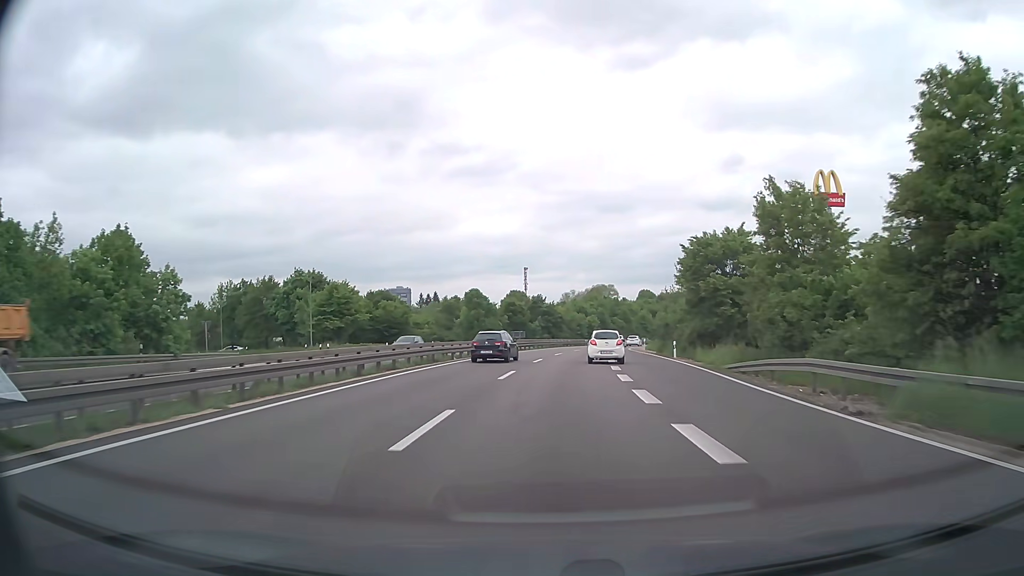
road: trunk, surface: asphalt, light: Day
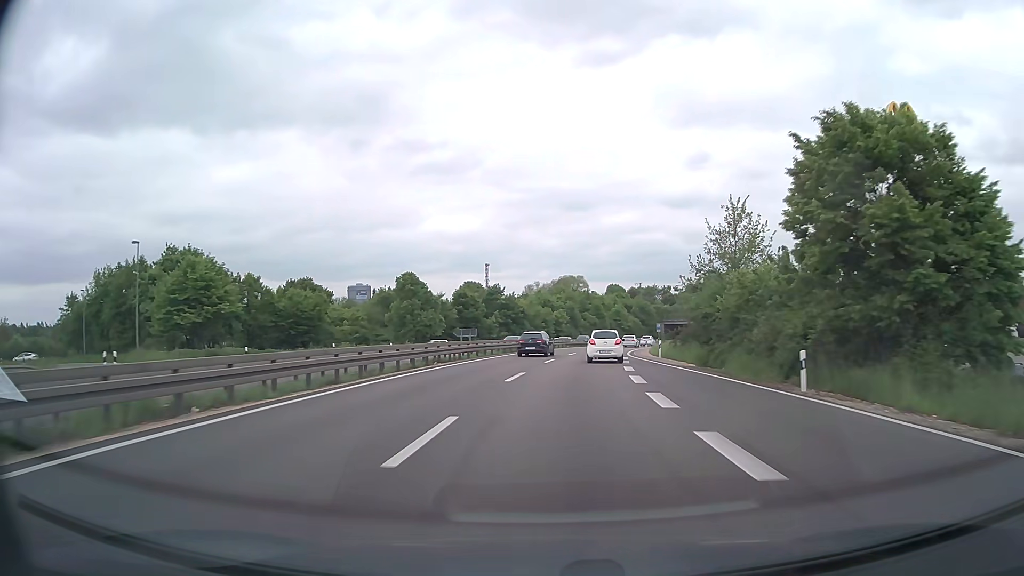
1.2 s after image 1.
(+0.8, +24.9) m; +3°
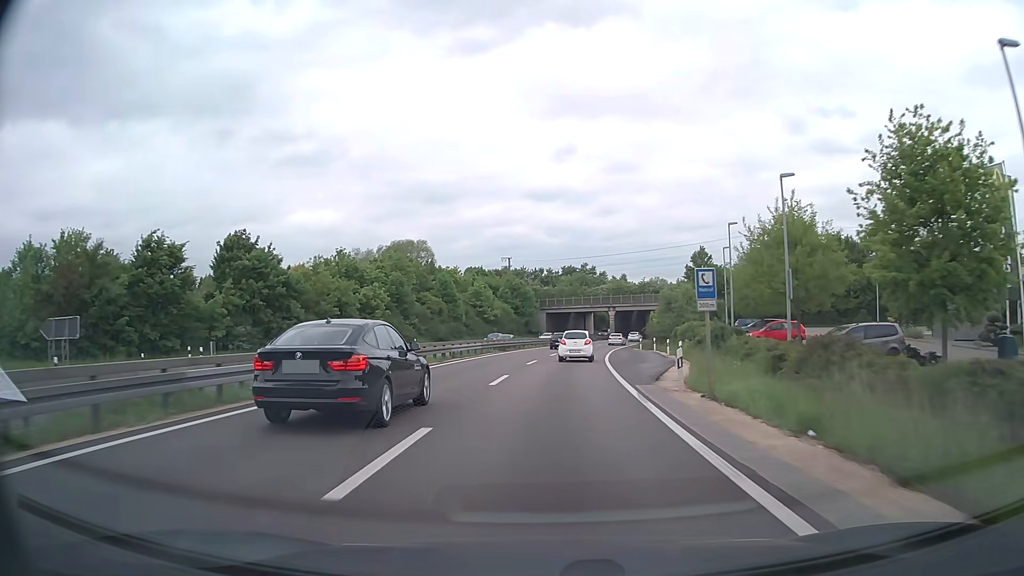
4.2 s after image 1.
(+6.1, +60.5) m; +12°
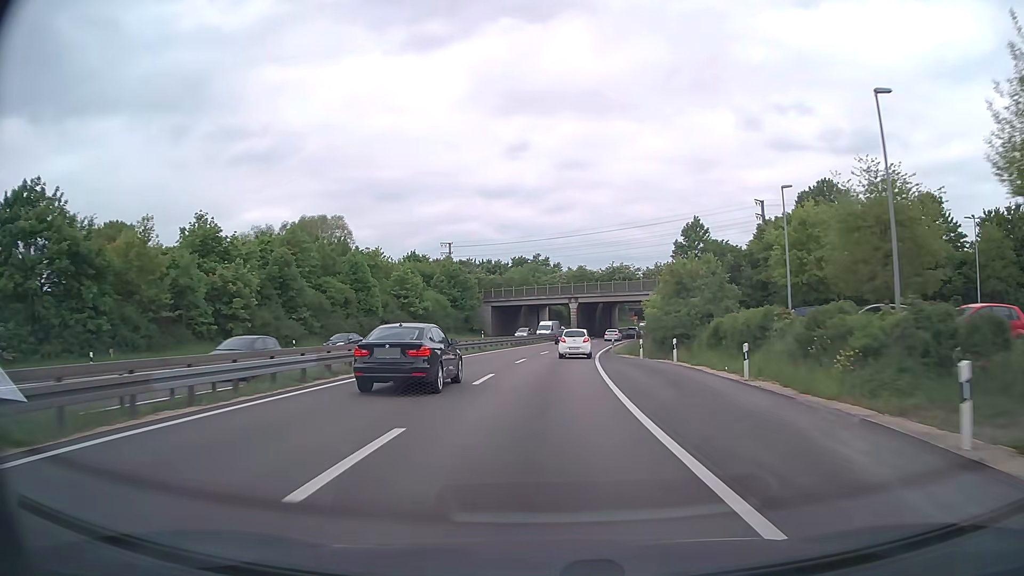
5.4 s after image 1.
(+0.9, +24.1) m; +4°
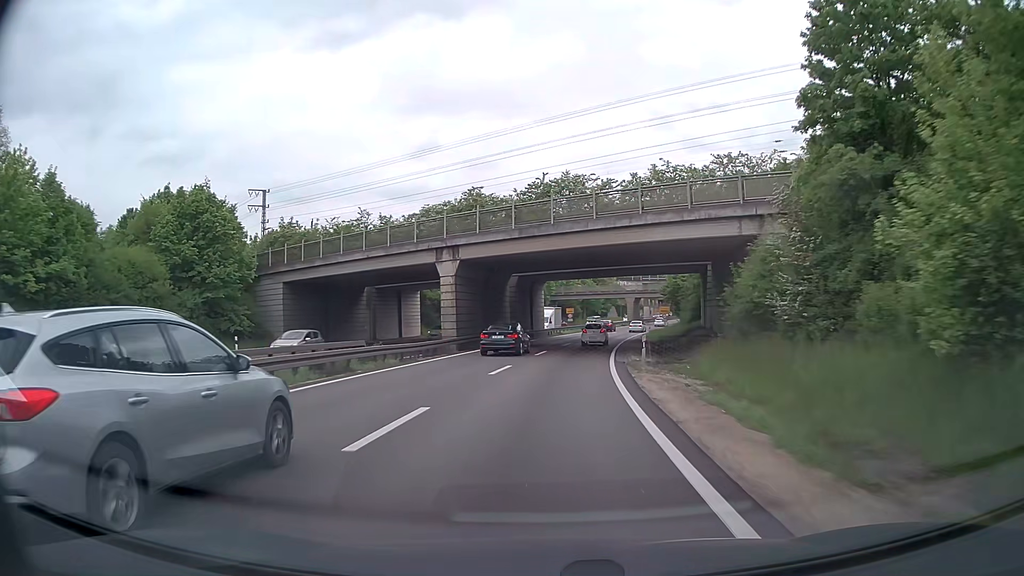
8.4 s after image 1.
(+4.1, +57.3) m; +8°
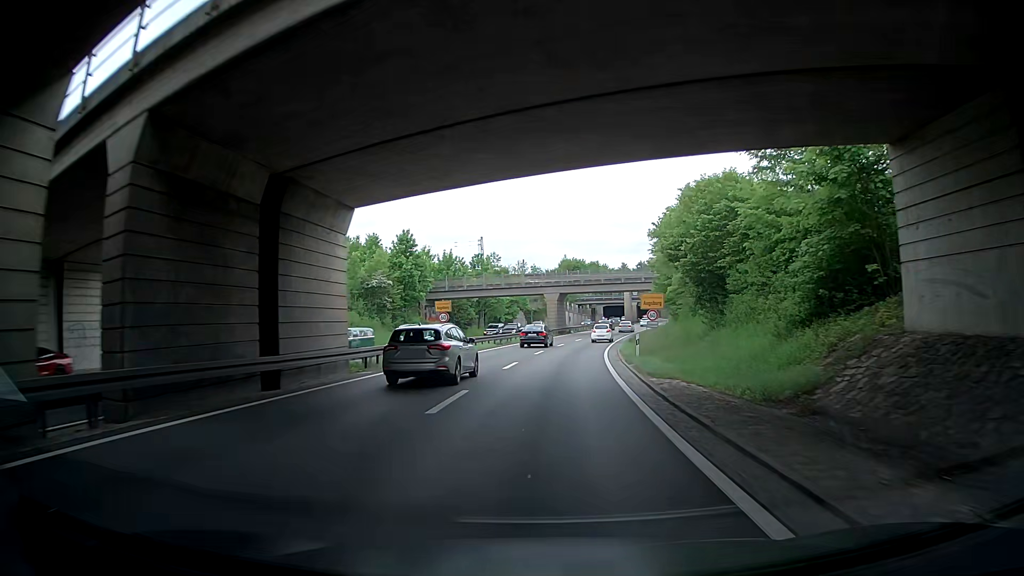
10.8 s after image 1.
(+2.9, +44.1) m; +6°
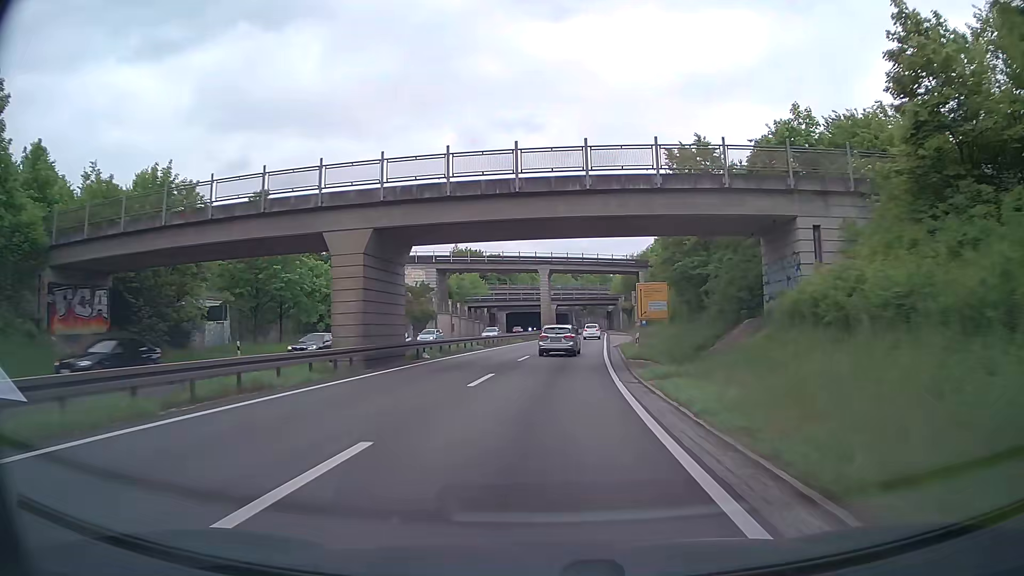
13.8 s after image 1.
(+5.3, +54.2) m; +11°
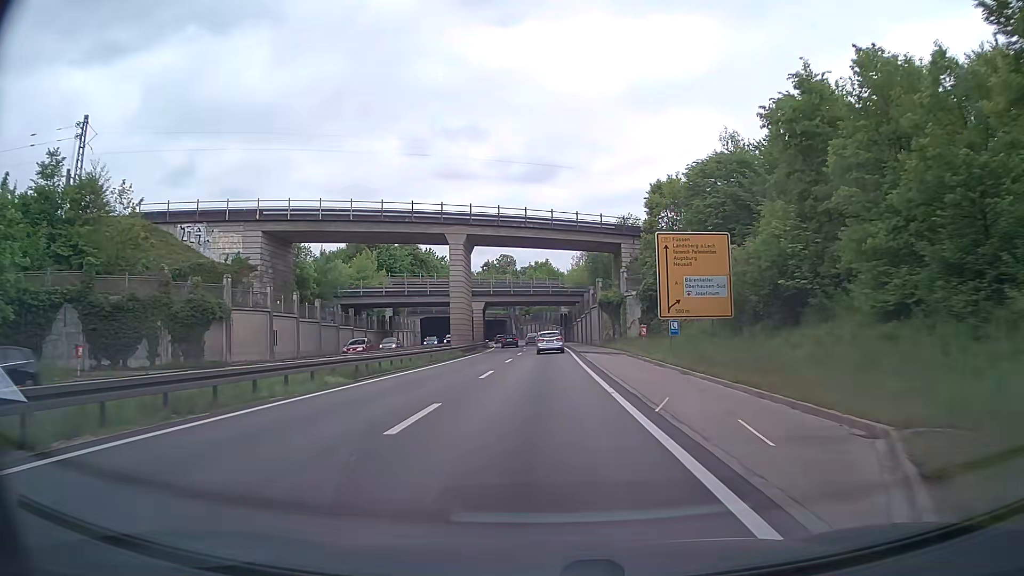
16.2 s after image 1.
(+2.6, +42.6) m; +5°
